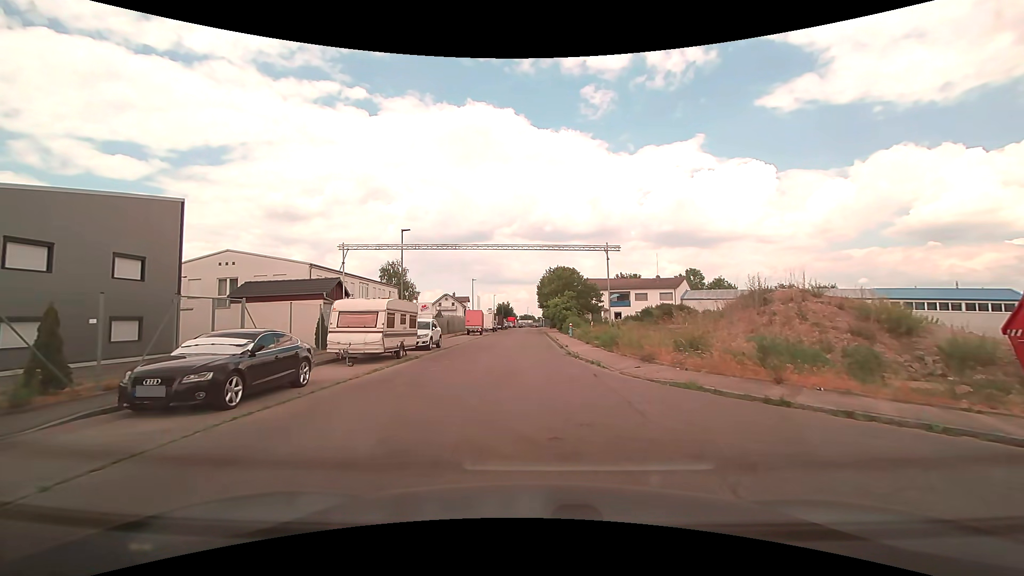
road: residential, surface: asphalt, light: Day
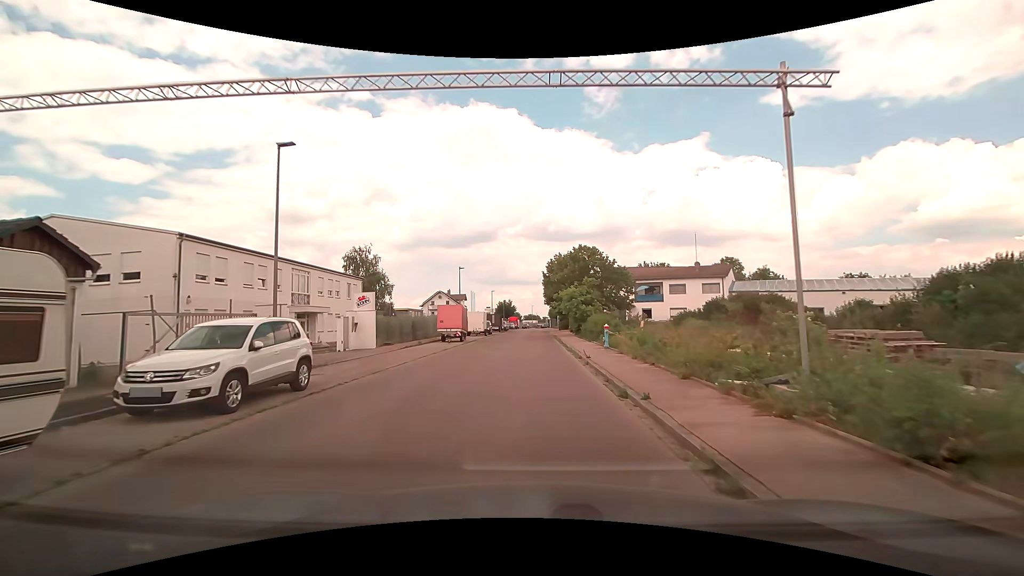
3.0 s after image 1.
(-0.2, +17.6) m; -1°
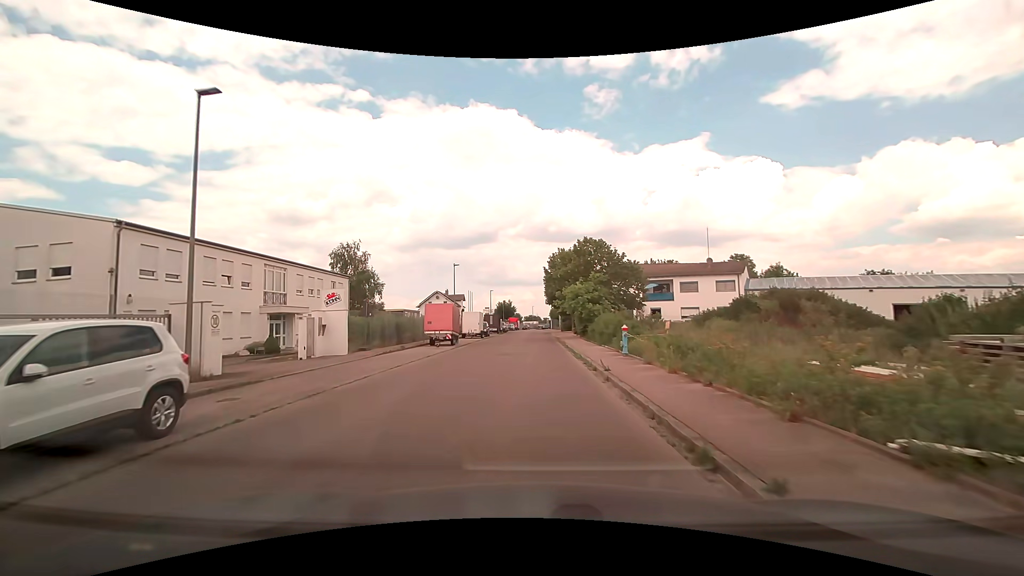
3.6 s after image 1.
(0.0, +4.4) m; 0°
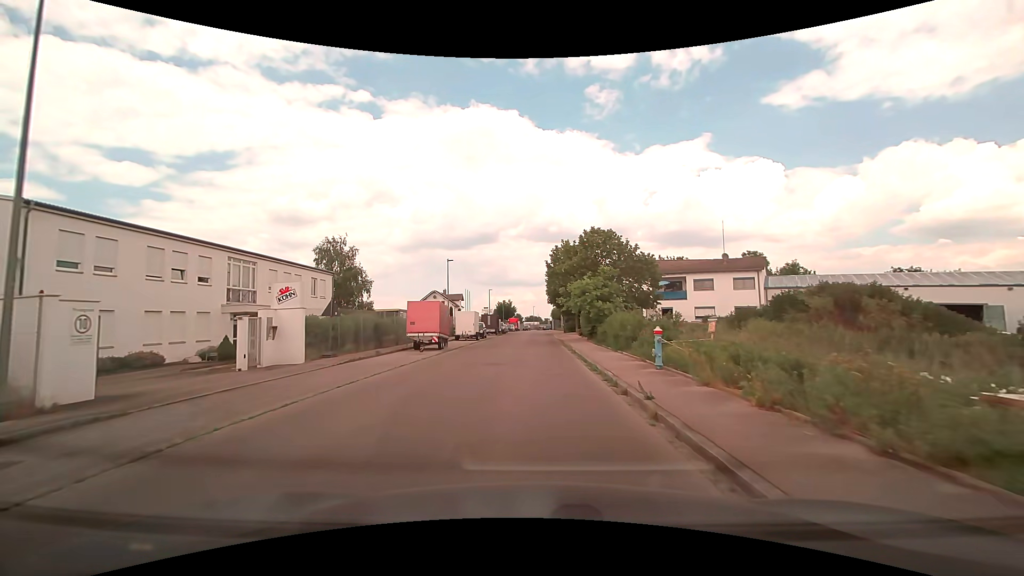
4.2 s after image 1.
(0.0, +4.6) m; 0°
(0, +10) (0, +20) (0, +30) (-1, +40) (-1, +50) (-1, +60) (0, +70) (0, +80) (0, +90) (0, +100) m
